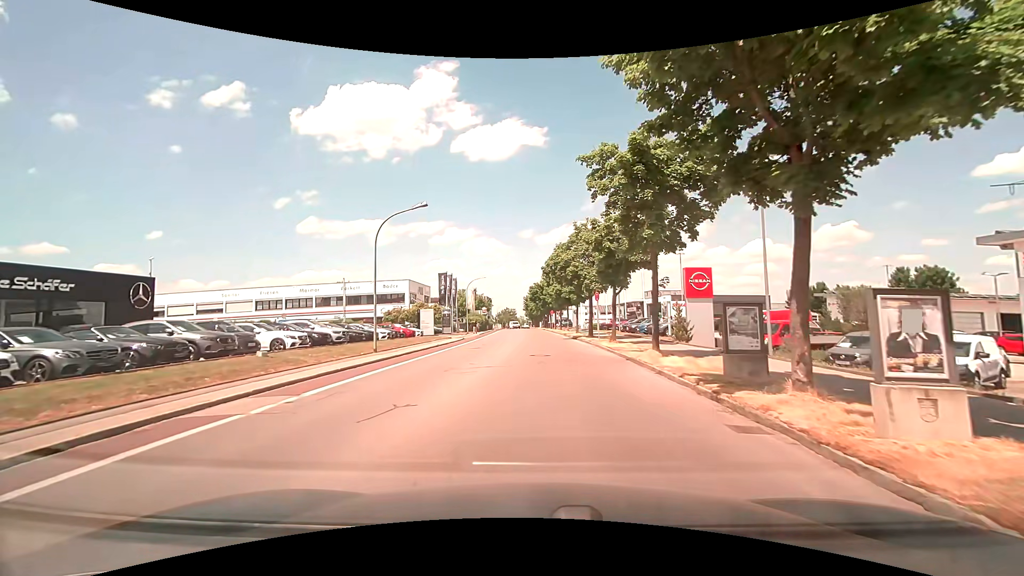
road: tertiary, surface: asphalt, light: Day
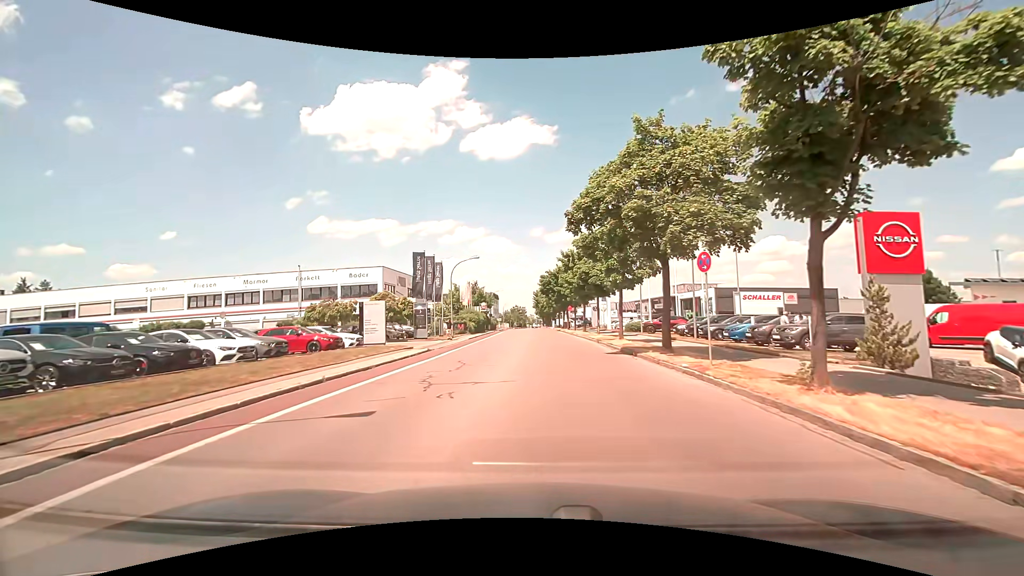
(-0.3, +19.2) m; -1°
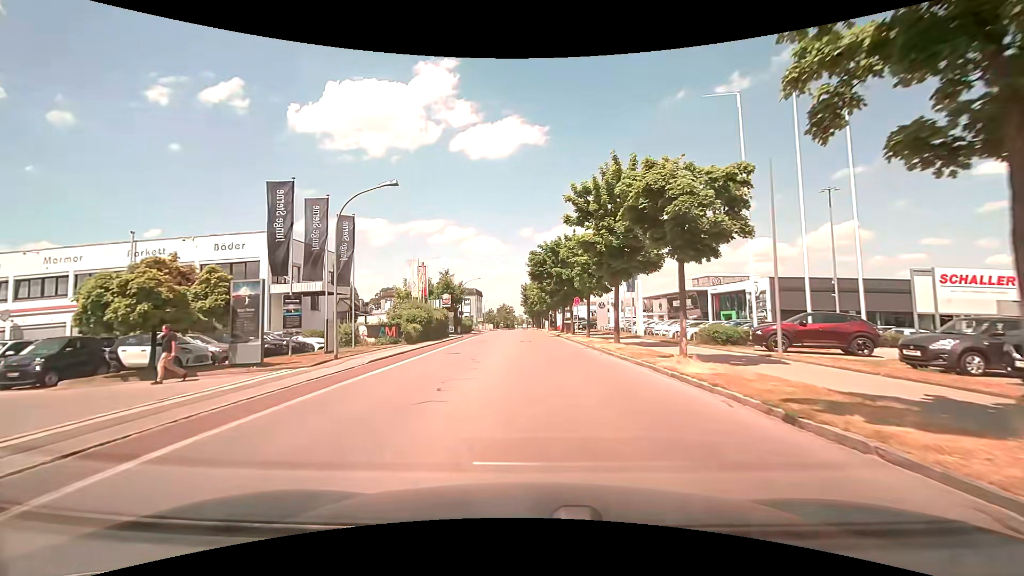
(+0.1, +24.3) m; +1°
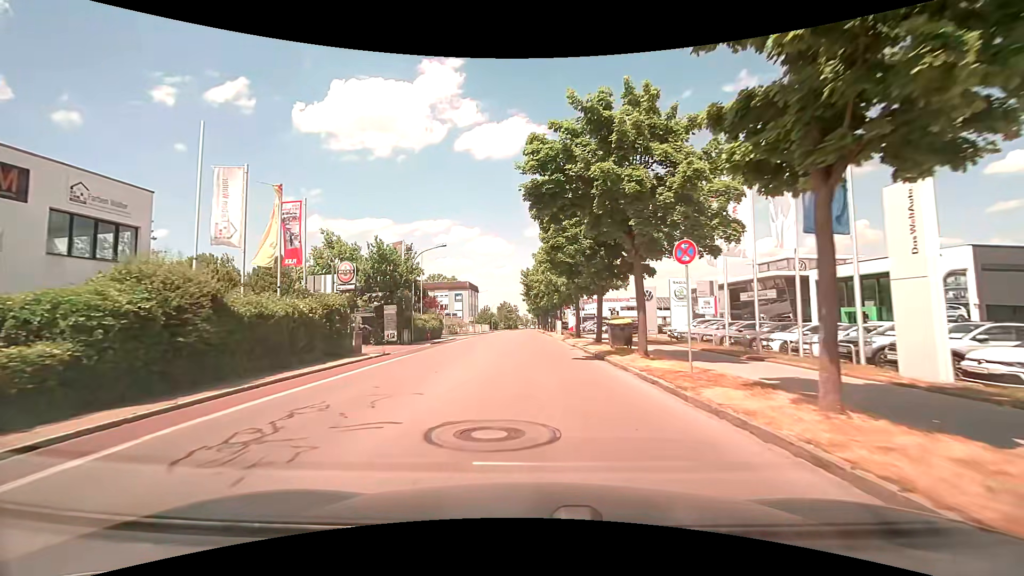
(+0.2, +28.1) m; 0°
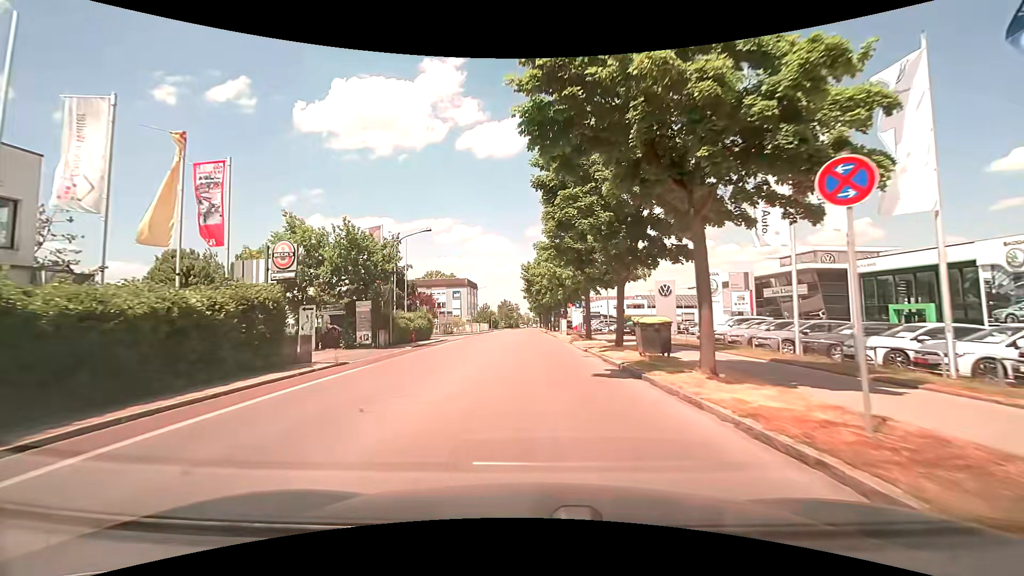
(0.0, +5.9) m; 0°
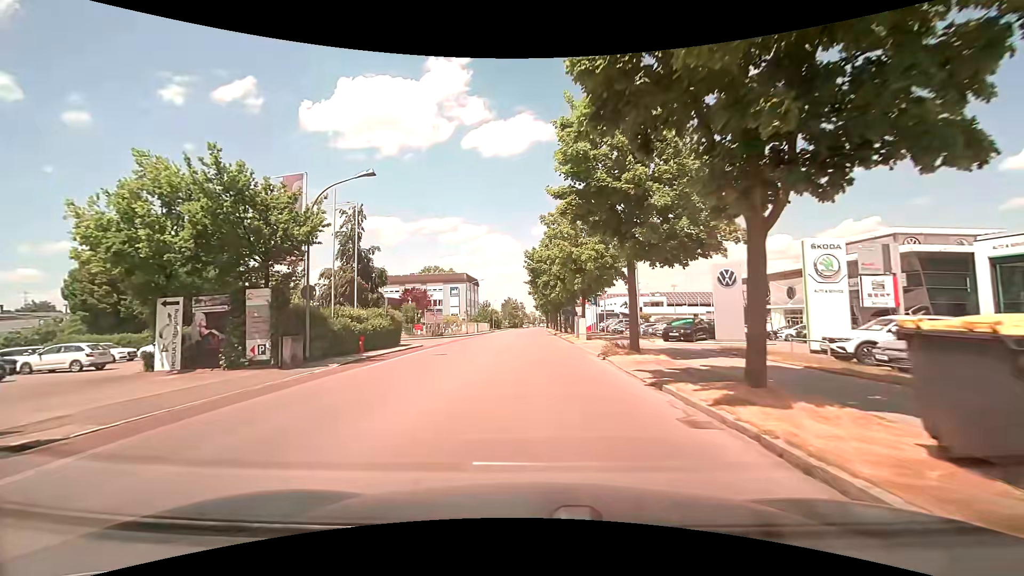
(-0.1, +12.1) m; 0°
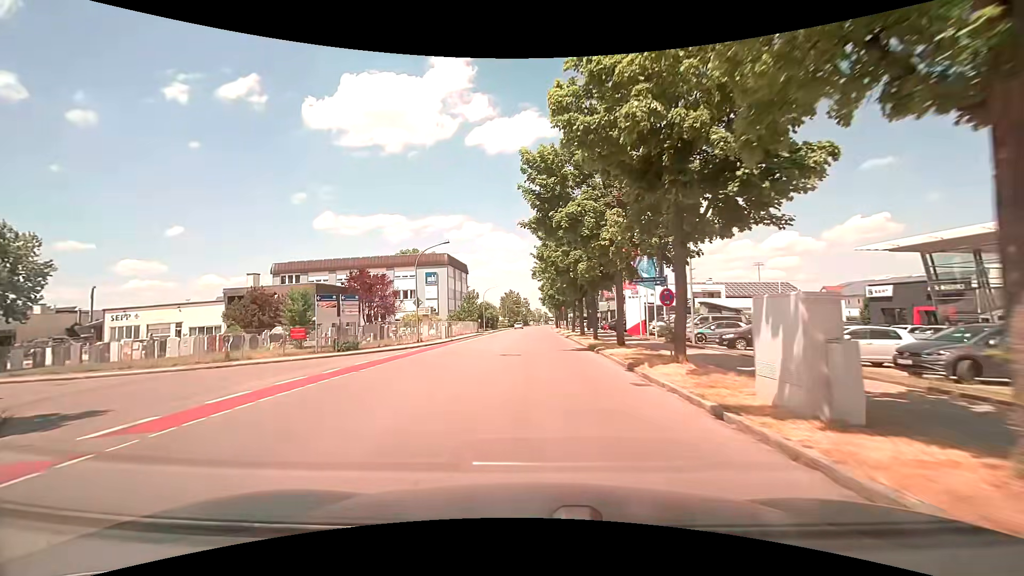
(-0.5, +30.3) m; -1°
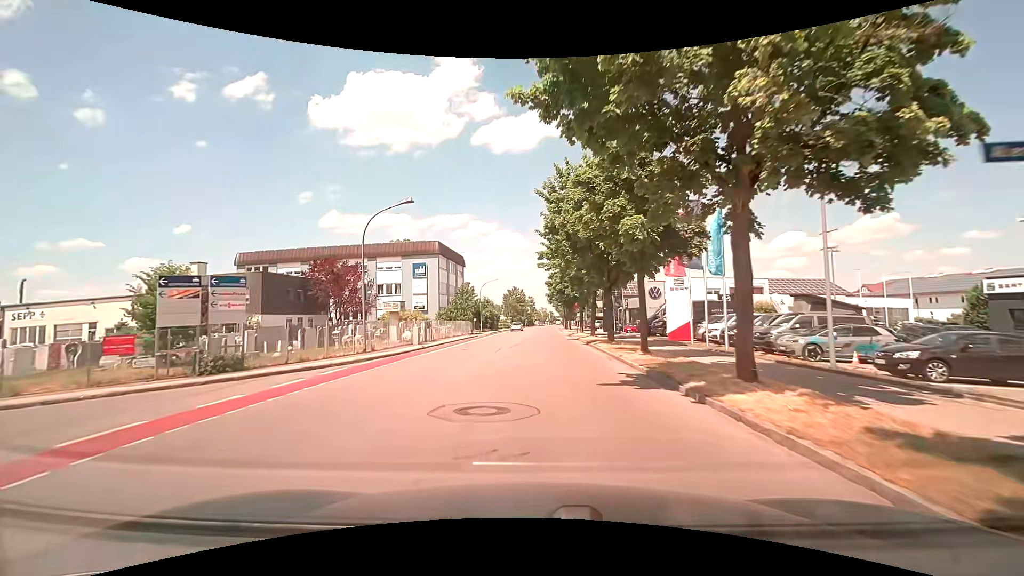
(-0.1, +12.3) m; -1°
(0, +10) (0, +20) (0, +30) (+1, +40) (+1, +50) (+1, +60) (+2, +70) (+2, +80) (+2, +90) (+3, +100) m
